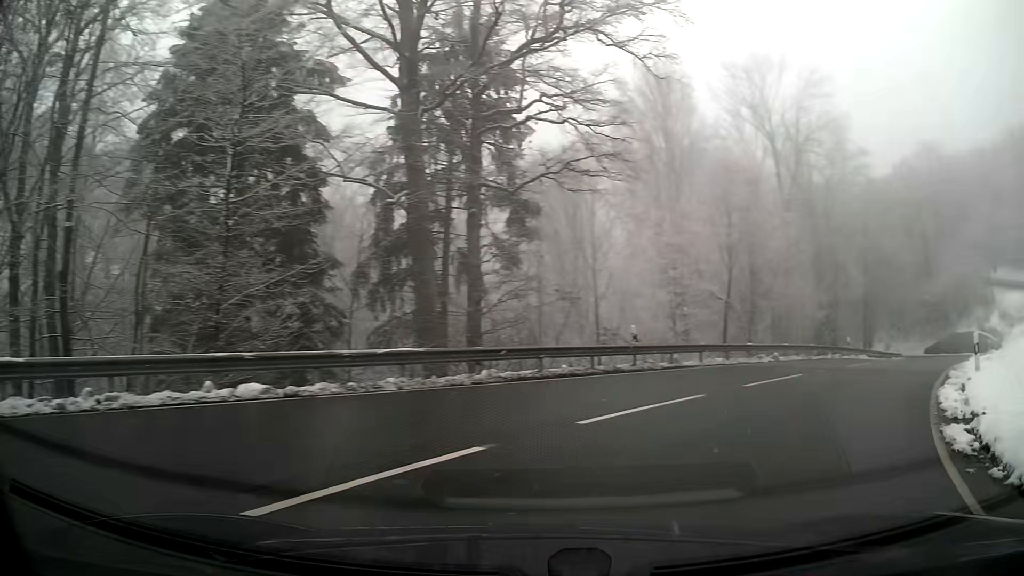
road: primary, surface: asphalt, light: Day
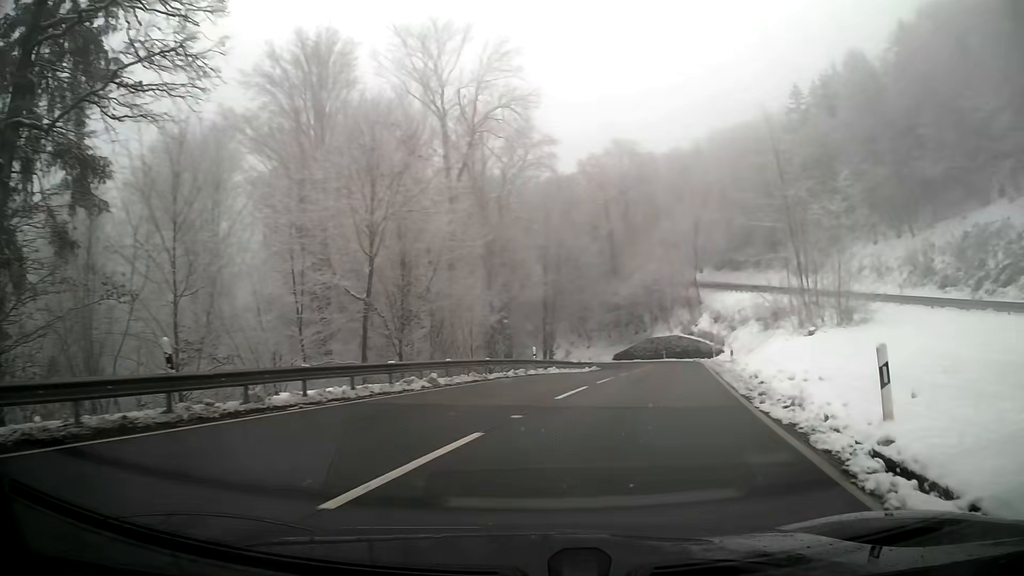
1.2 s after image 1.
(+2.1, +9.1) m; +23°
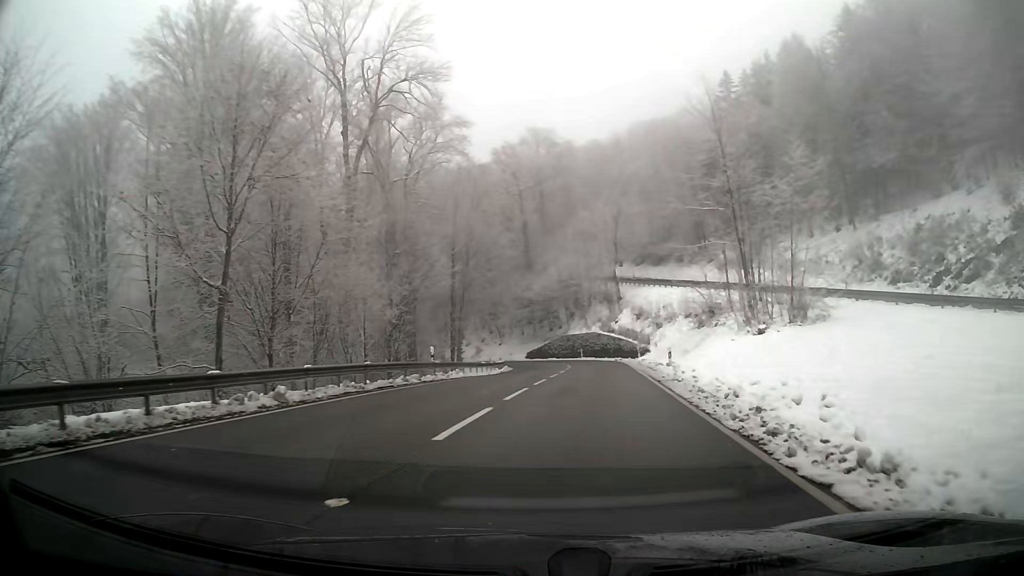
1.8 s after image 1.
(+0.3, +5.5) m; +6°
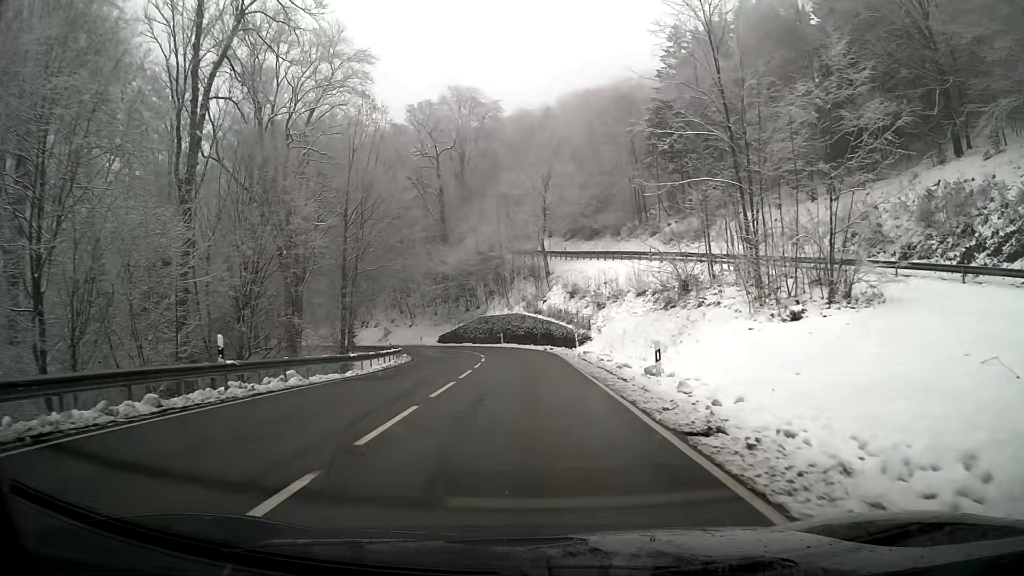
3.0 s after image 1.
(+0.7, +13.1) m; +5°
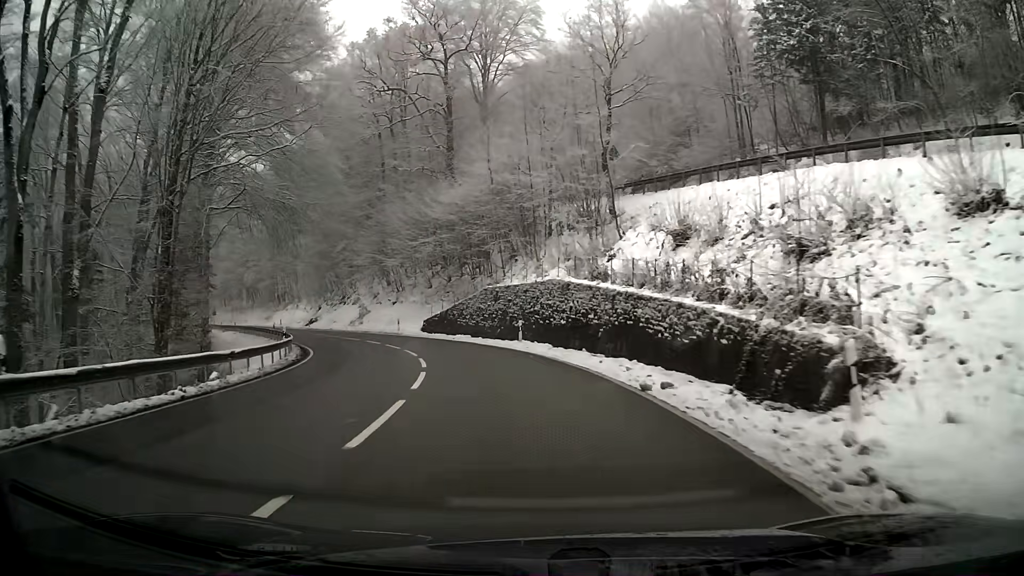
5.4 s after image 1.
(-0.7, +31.7) m; -5°
